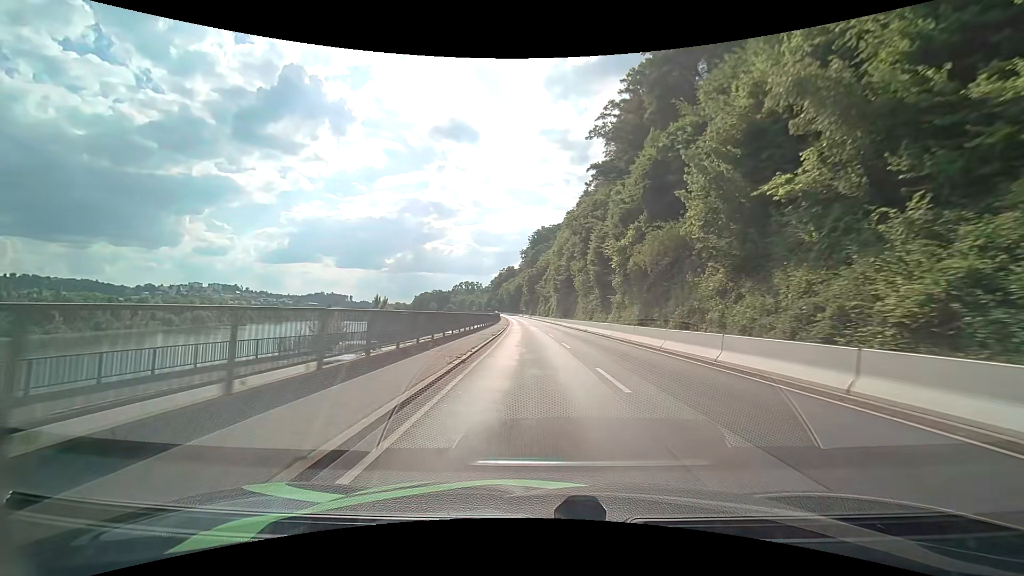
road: primary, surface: asphalt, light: Day
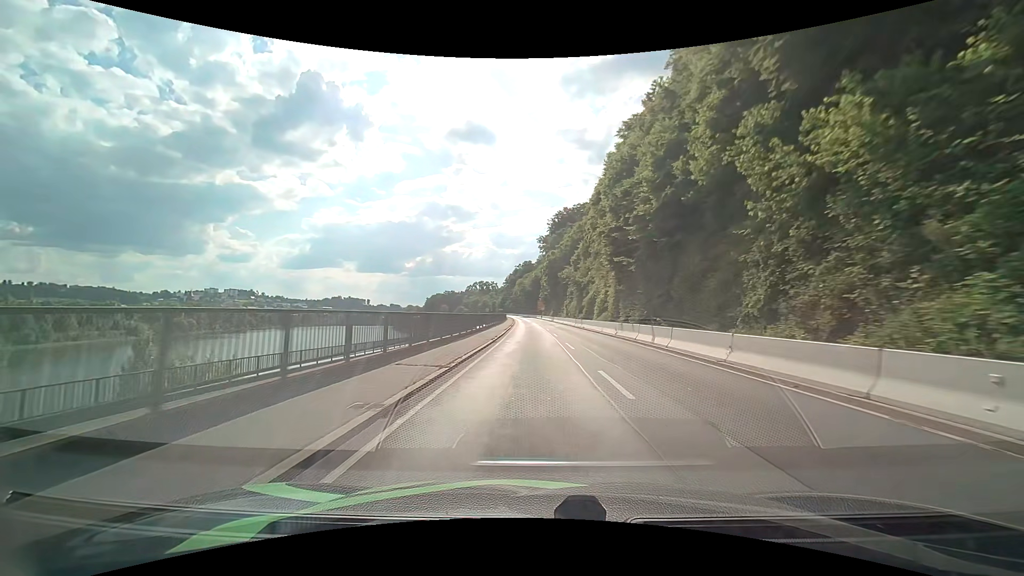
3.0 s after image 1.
(-1.3, +48.9) m; -2°
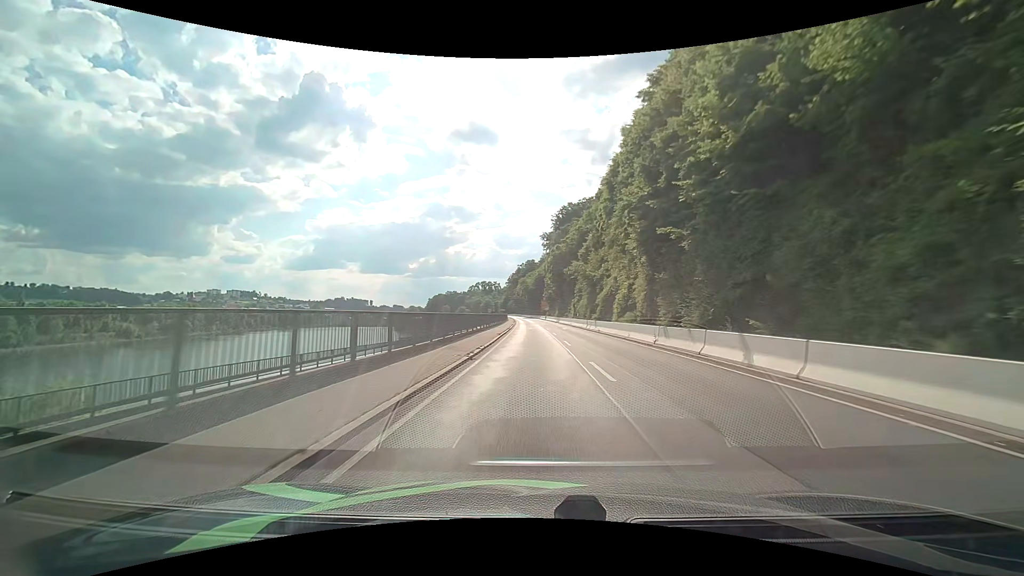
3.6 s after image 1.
(0.0, +9.9) m; 0°
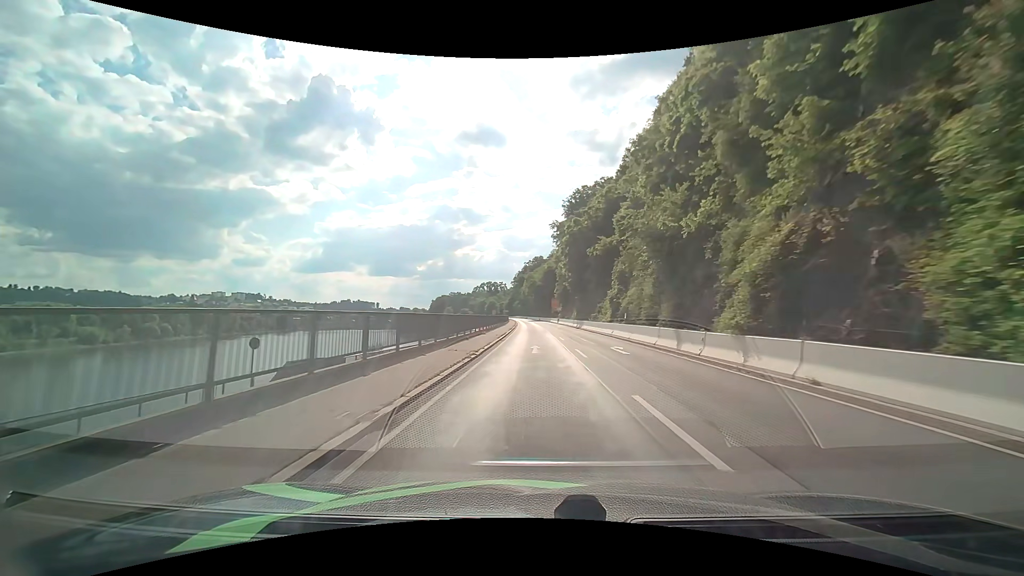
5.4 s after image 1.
(-0.4, +29.8) m; -1°
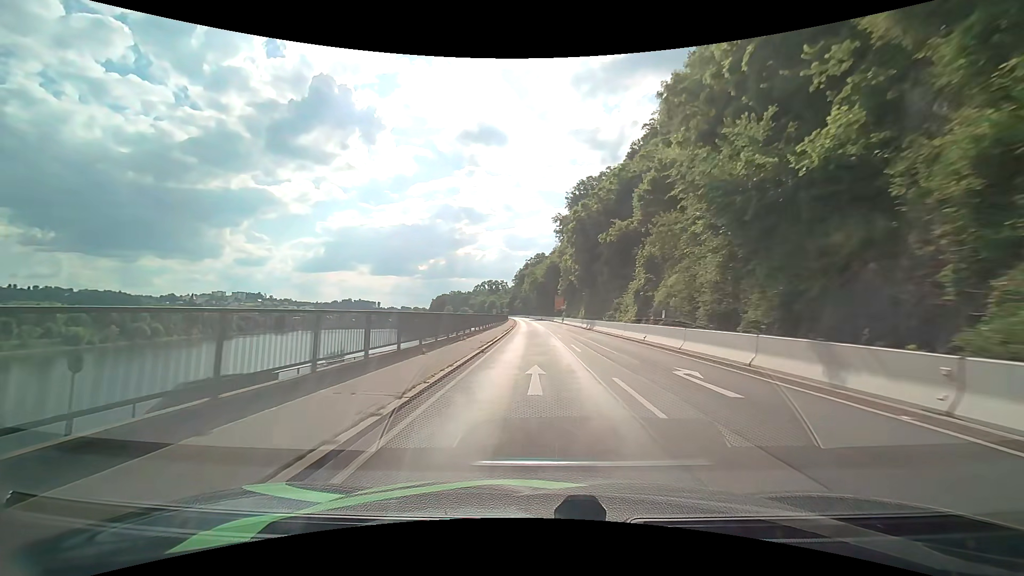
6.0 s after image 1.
(0.0, +10.0) m; 0°
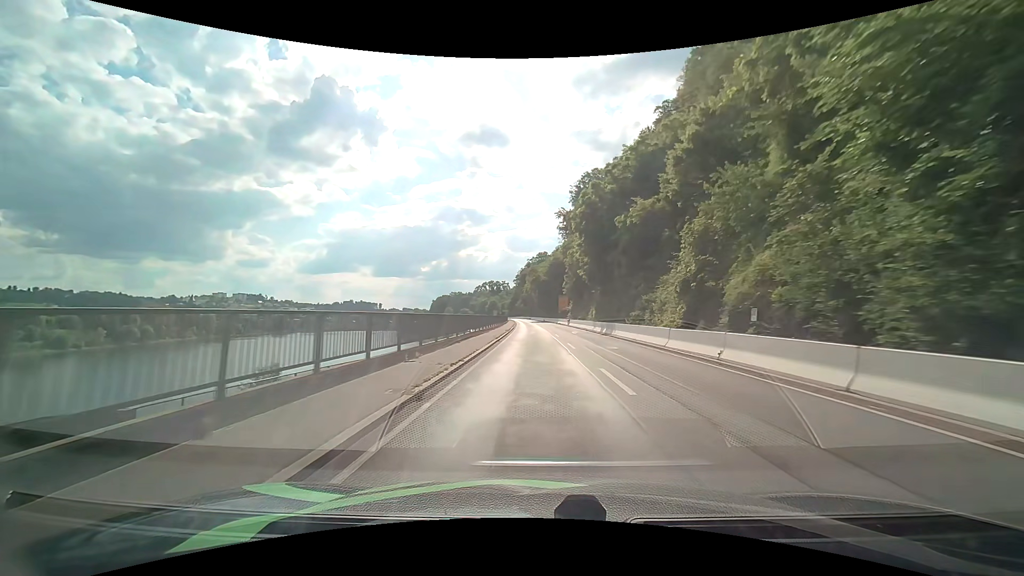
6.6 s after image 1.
(0.0, +10.0) m; 0°
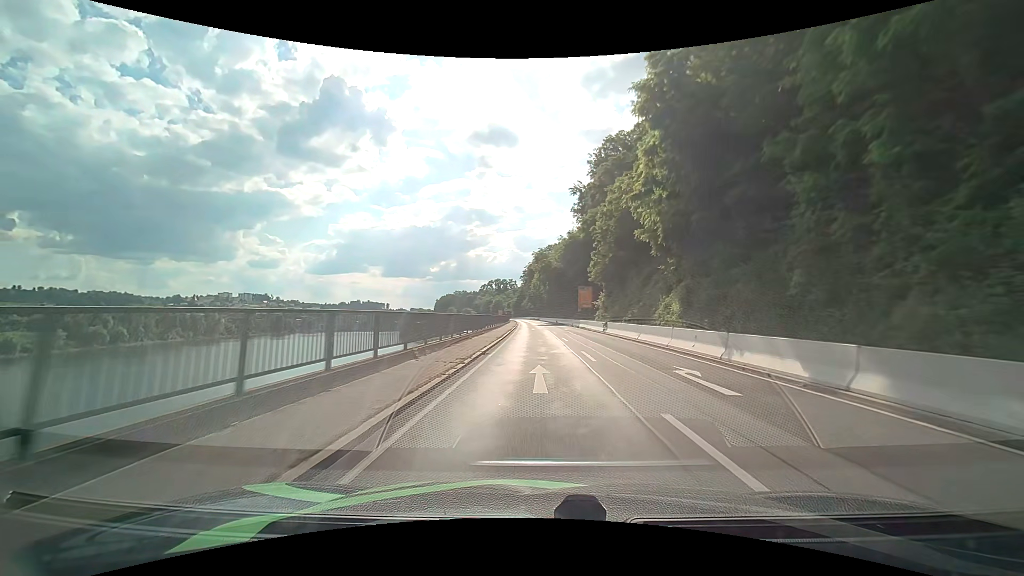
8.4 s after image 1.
(-0.2, +30.0) m; -1°
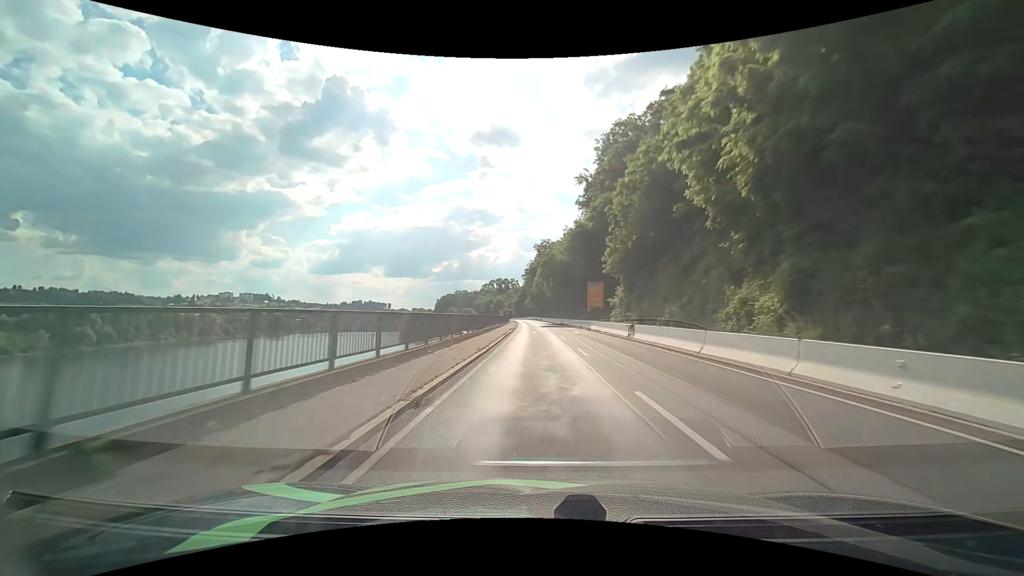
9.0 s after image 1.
(0.0, +10.0) m; 0°
(0, +10) (0, +20) (0, +30) (0, +40) (0, +50) (-1, +60) (-1, +70) (-1, +80) (-2, +90) (-2, +100) m
